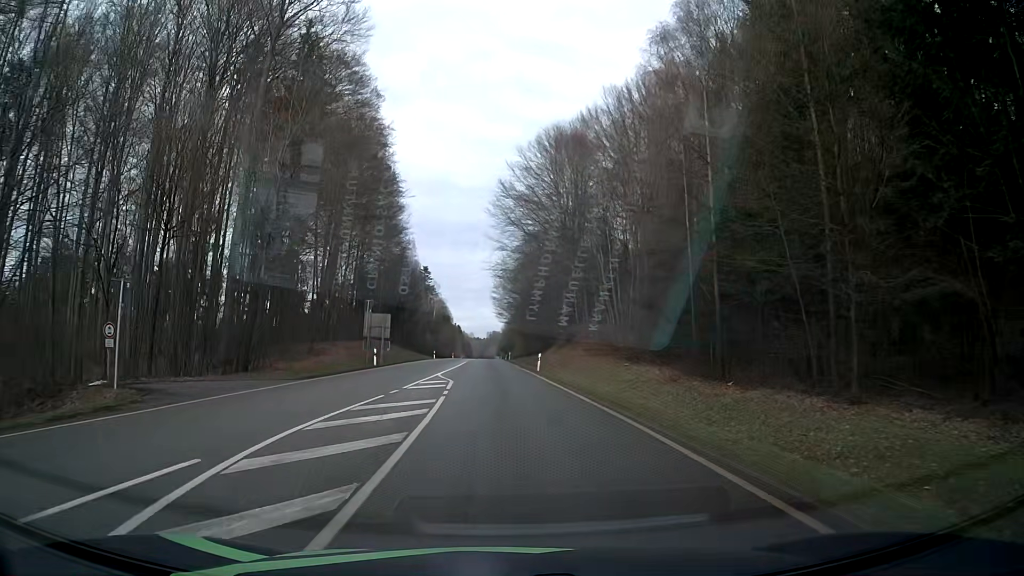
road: secondary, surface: asphalt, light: Day
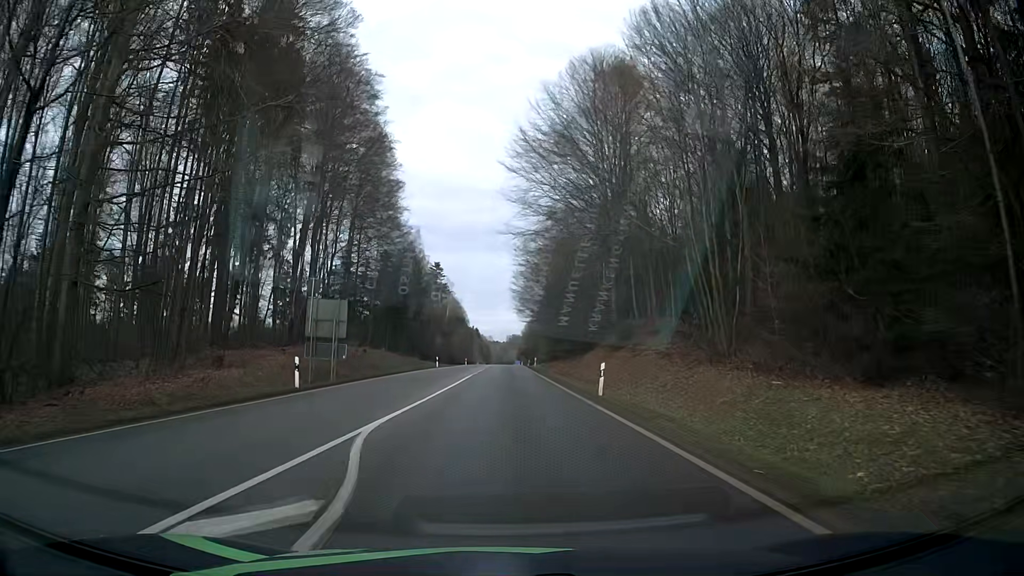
(-0.4, +19.6) m; -2°
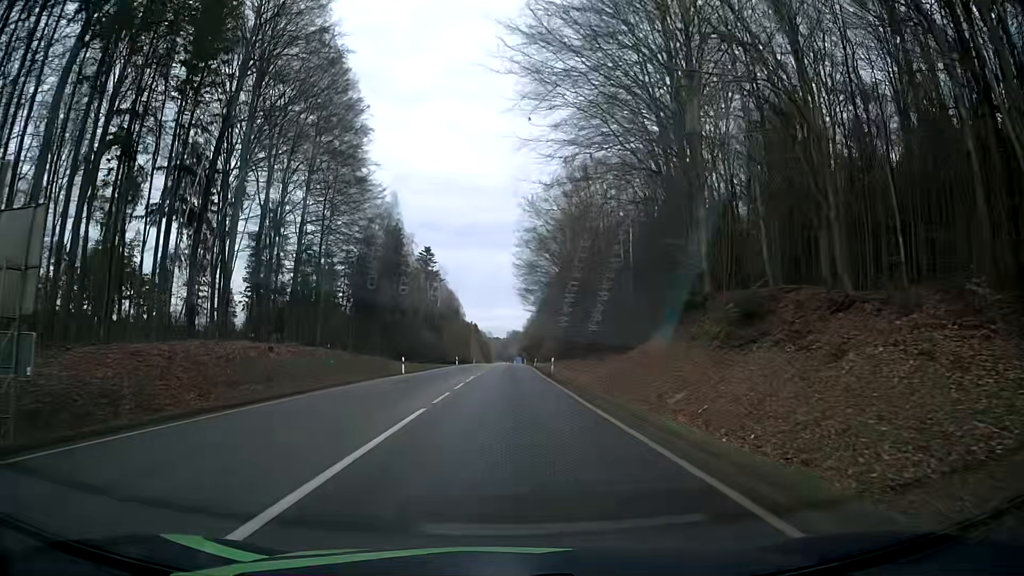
(0.0, +22.2) m; 0°
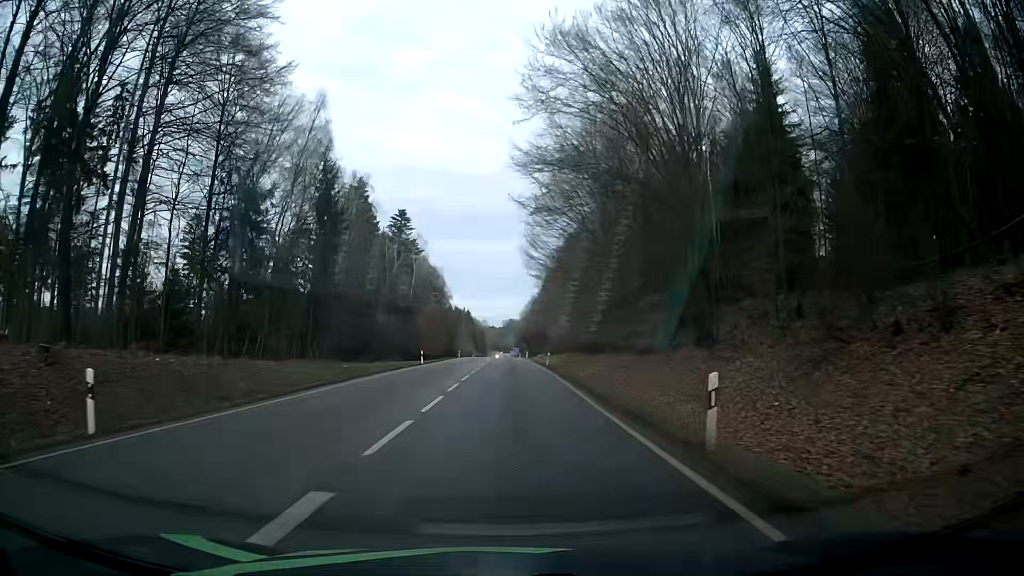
(-0.2, +33.2) m; +1°
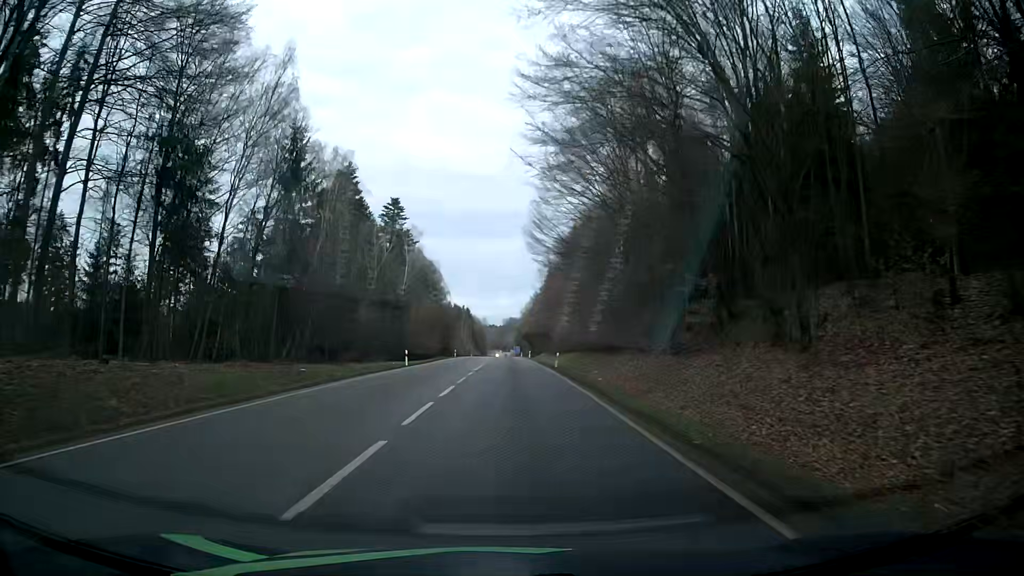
(-0.1, +8.8) m; -1°
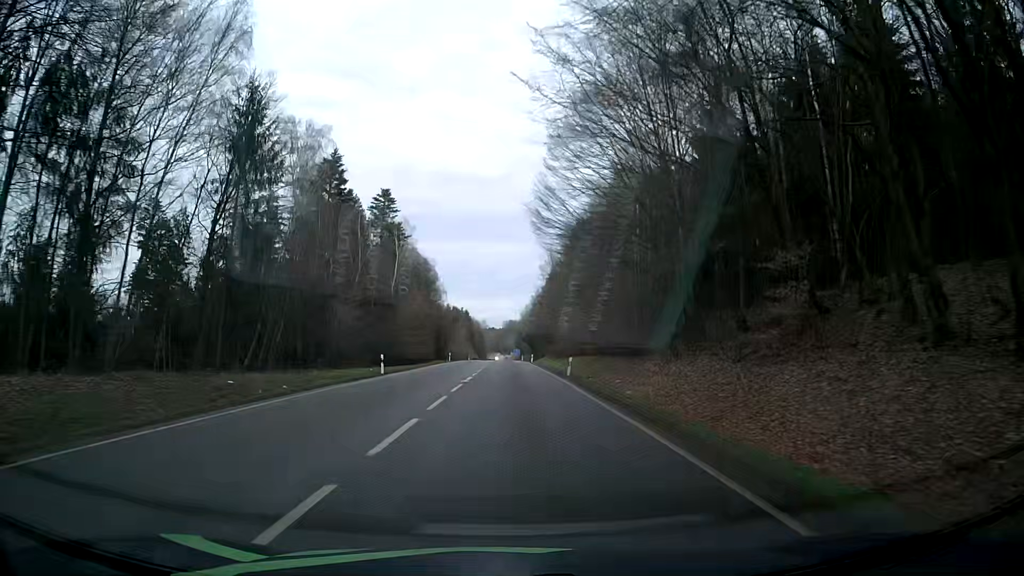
(0.0, +9.0) m; 0°
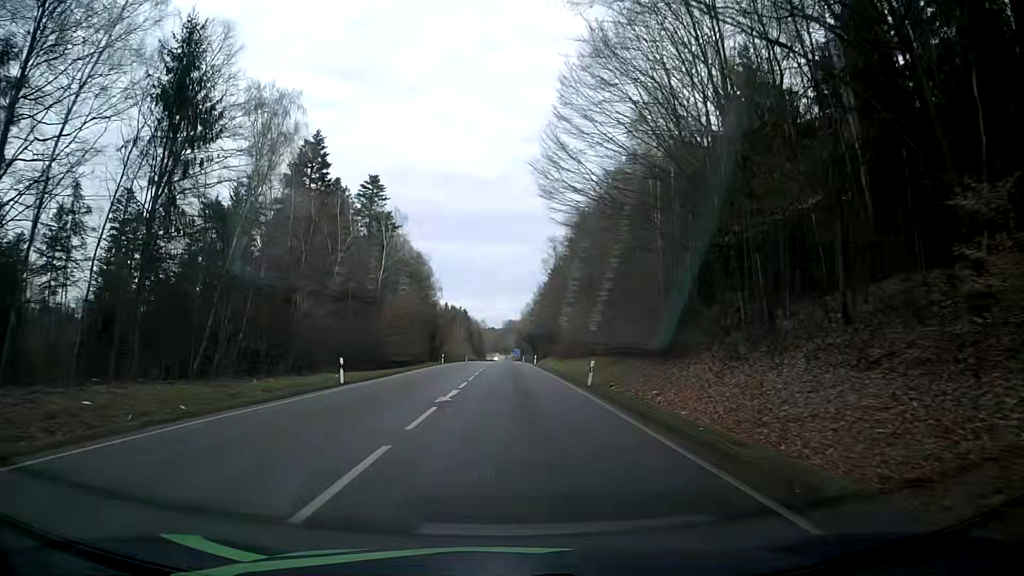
(0.0, +9.2) m; +1°
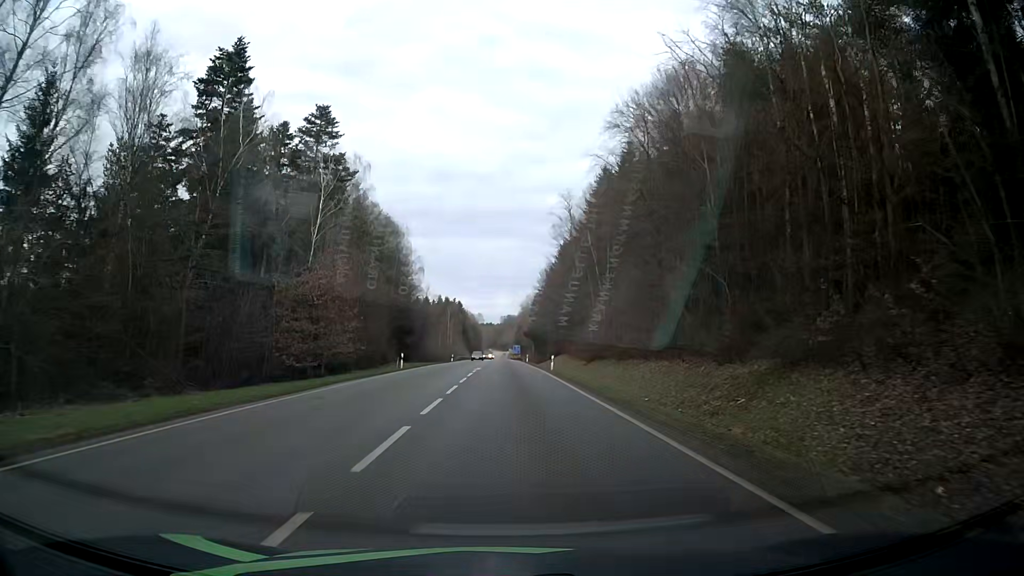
(-0.1, +28.5) m; 0°
(0, +10) (0, +20) (0, +30) (0, +40) (0, +50) (0, +60) (0, +70) (0, +80) (0, +90) (0, +100) m
